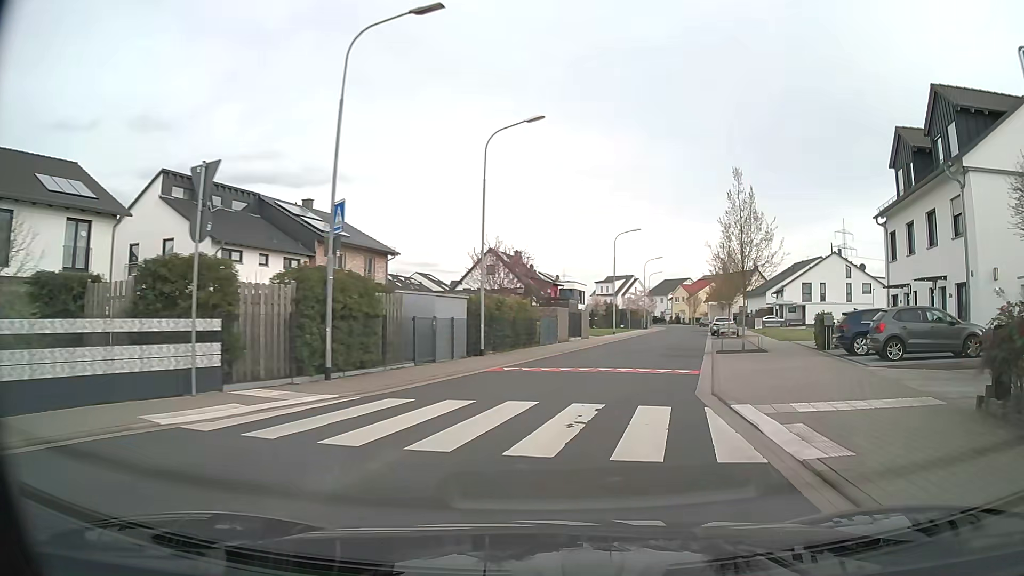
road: residential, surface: asphalt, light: Day
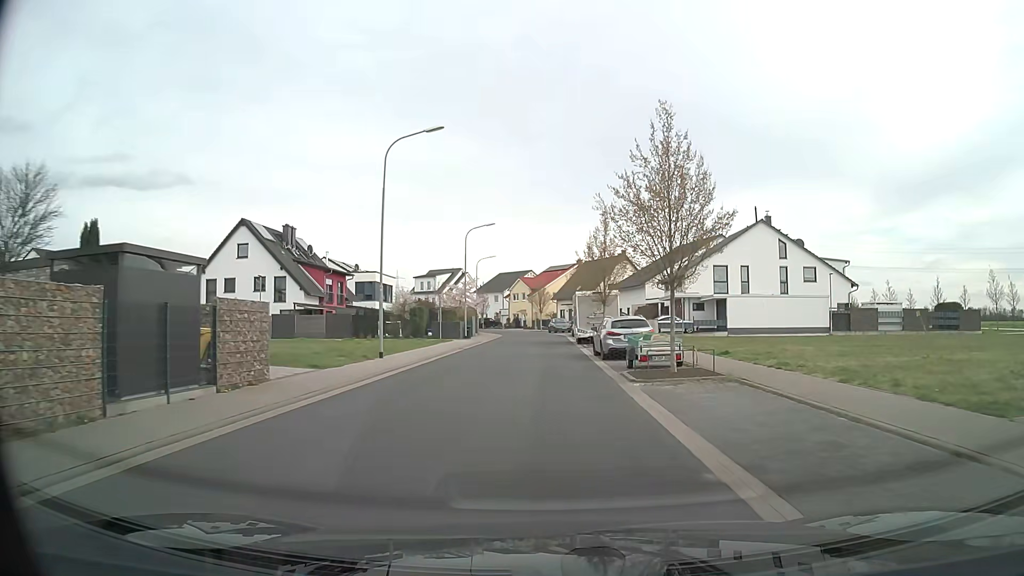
(+5.3, +28.6) m; +14°
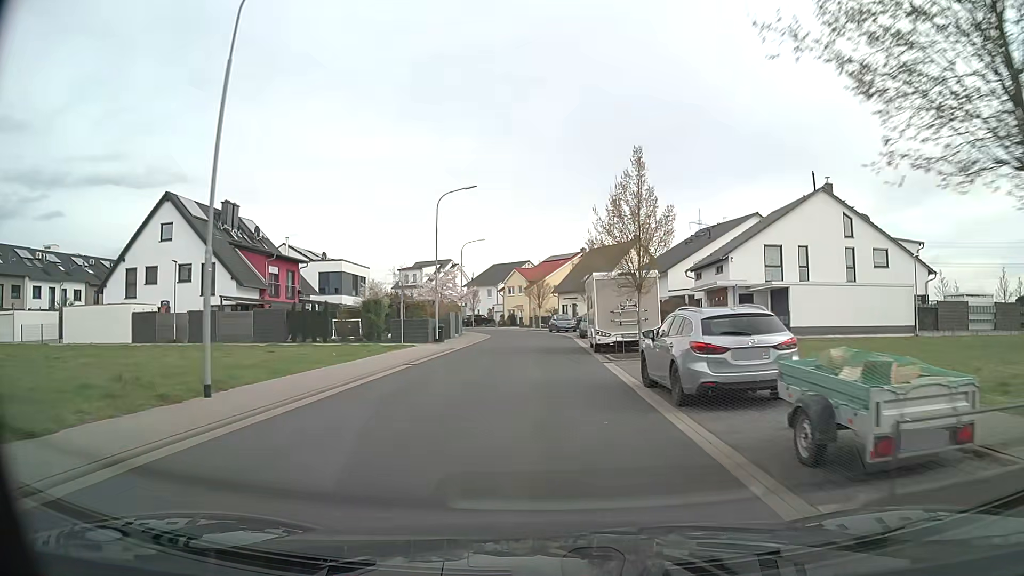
(0.0, +12.8) m; 0°
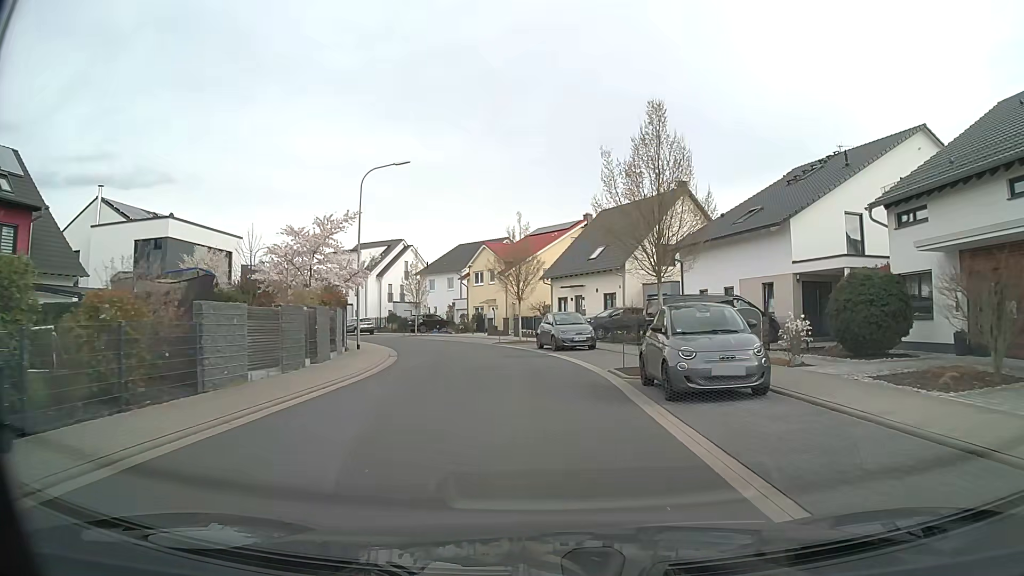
(+0.2, +30.3) m; +2°
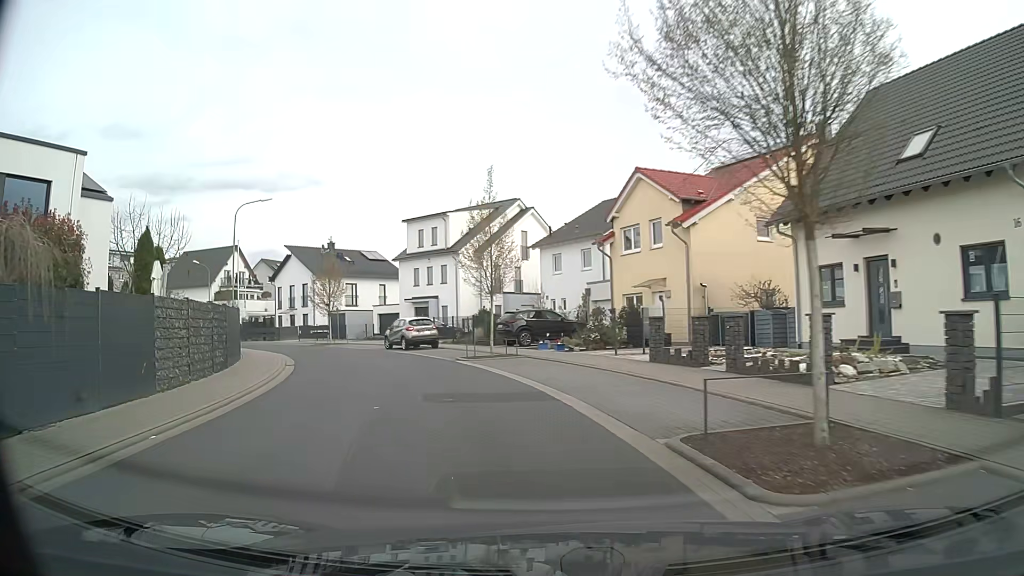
(-2.2, +28.3) m; -15°
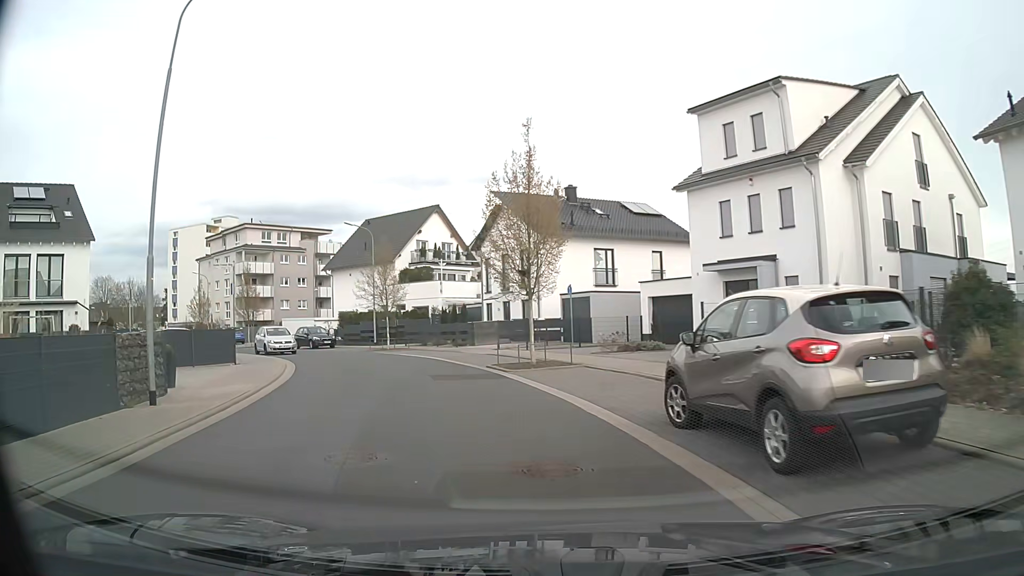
(-5.5, +26.4) m; -23°
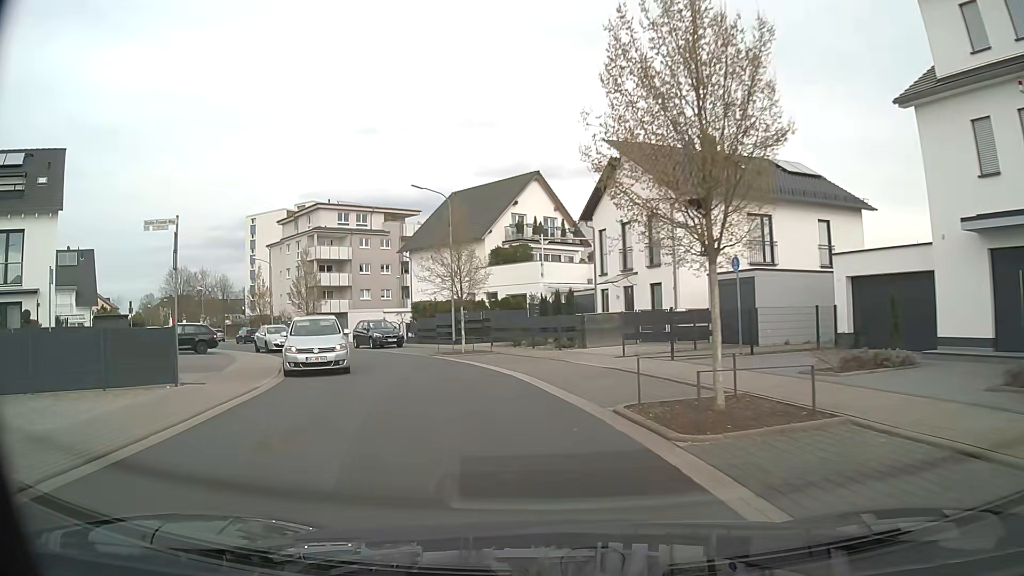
(-0.8, +10.9) m; -9°
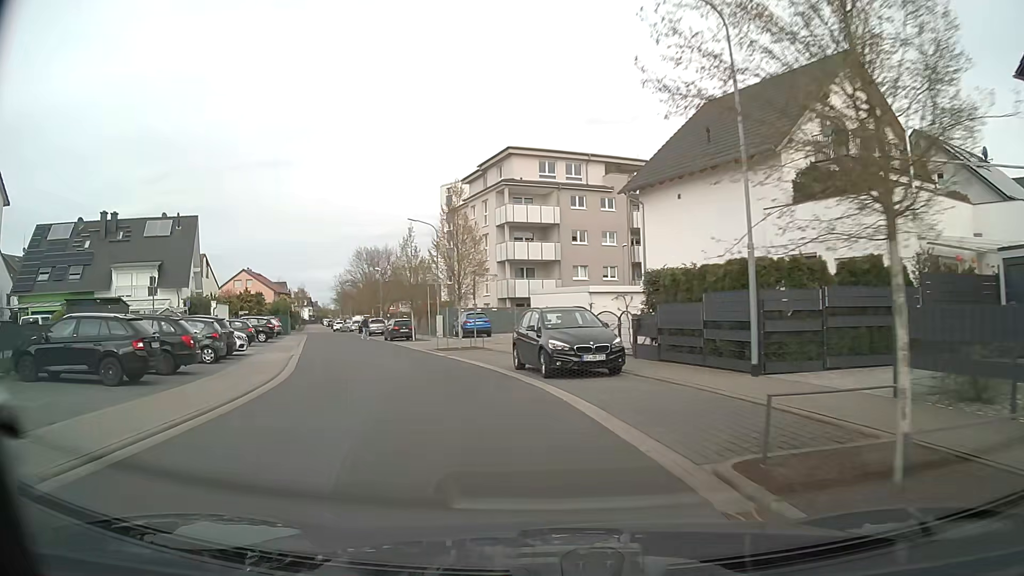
(-3.5, +21.3) m; -20°
(-1, +10) (-3, +20) (-7, +29) (-10, +38) (-13, +48) (-17, +57) (-20, +67) (-24, +76) (-29, +85) (-33, +94) m
